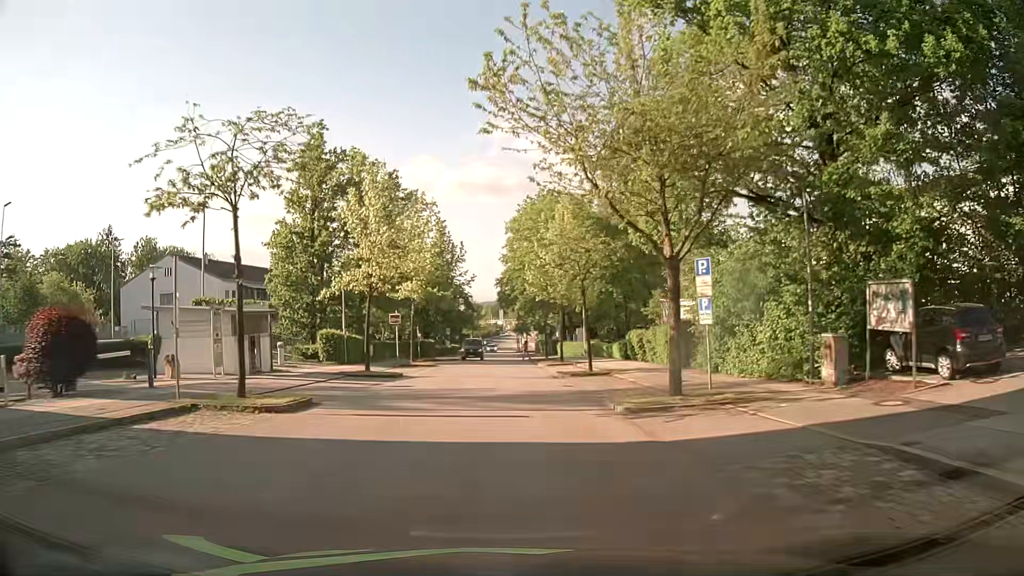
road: residential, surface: asphalt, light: Day
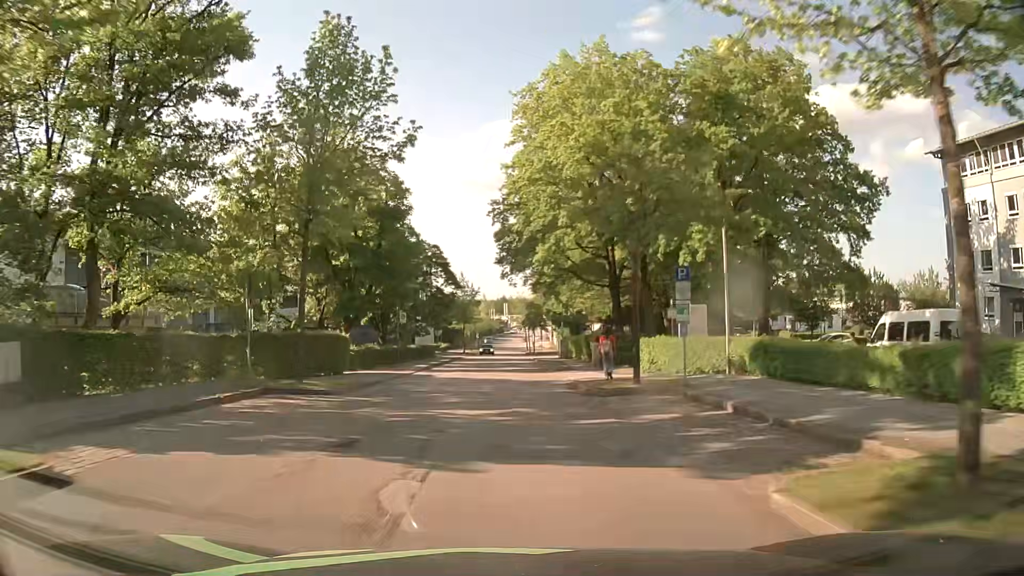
(+0.3, +38.0) m; 0°
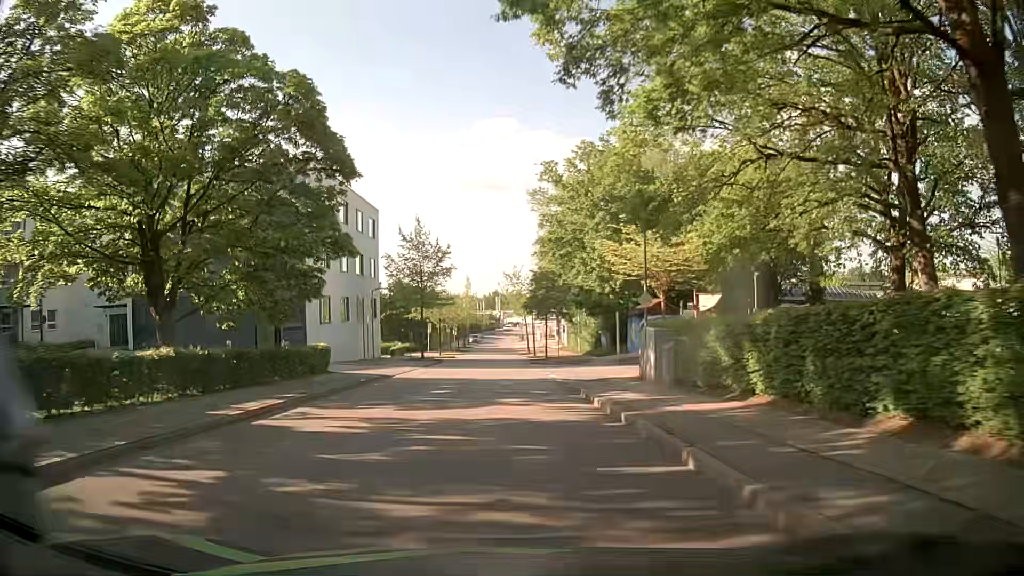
(+0.2, +38.1) m; 0°
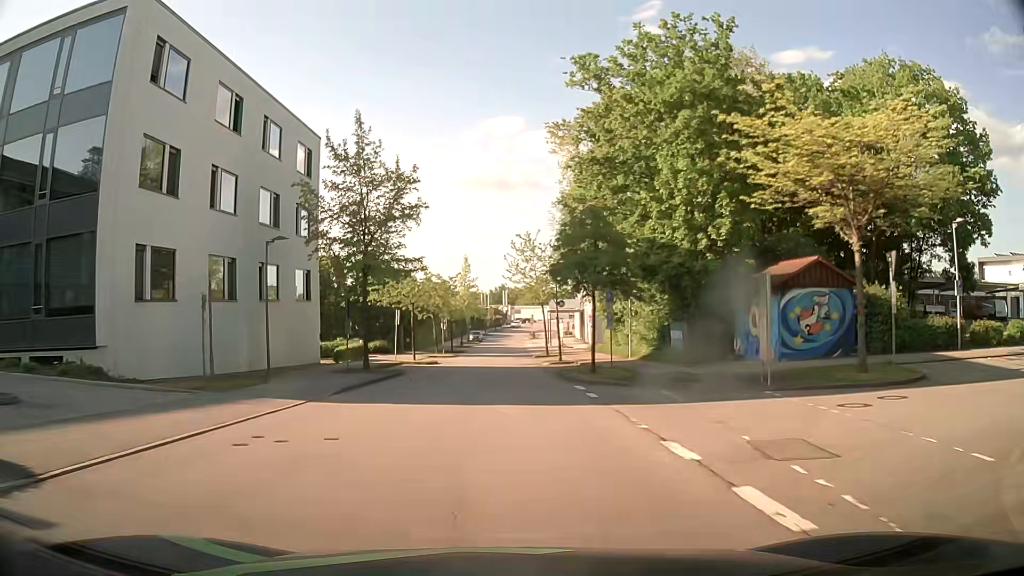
(0.0, +22.8) m; 0°
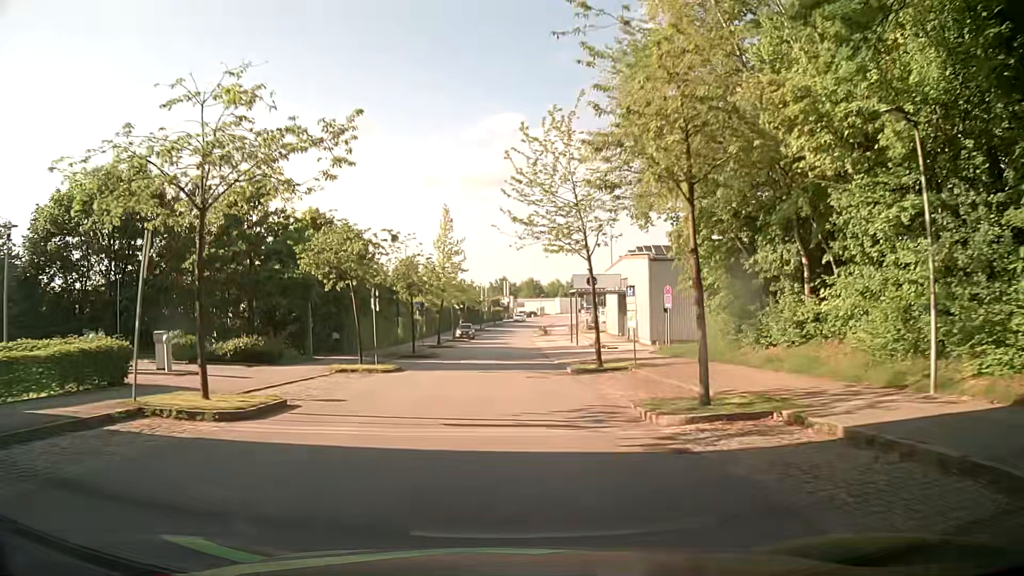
(0.0, +30.0) m; +1°
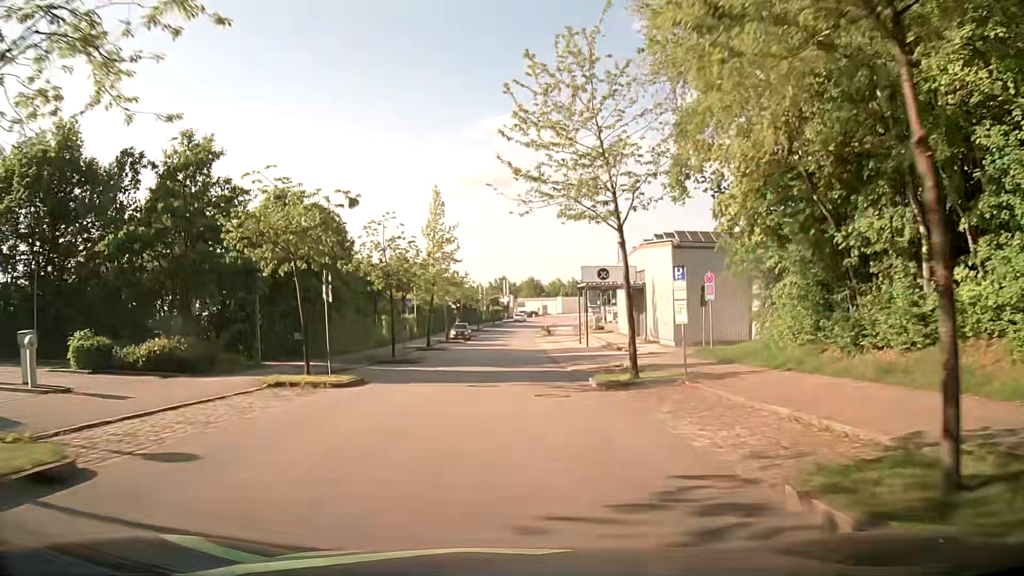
(-0.1, +7.1) m; -2°
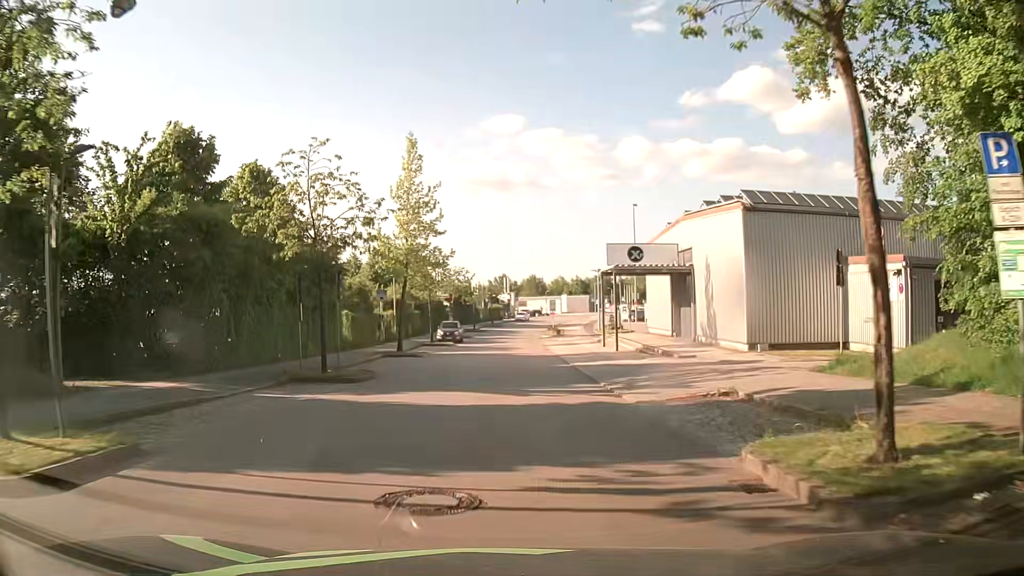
(+0.3, +12.5) m; +1°
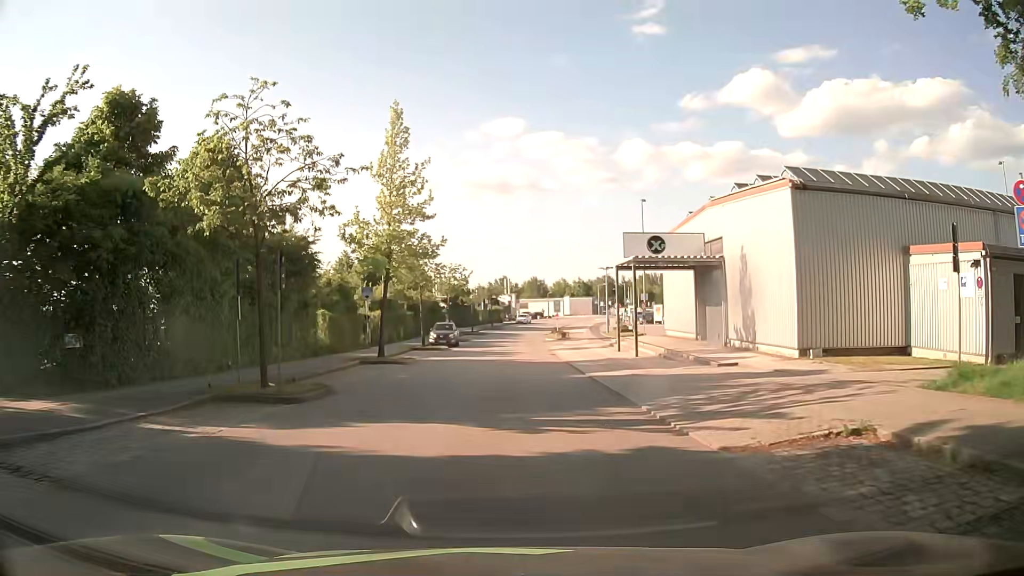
(0.0, +5.1) m; 0°
